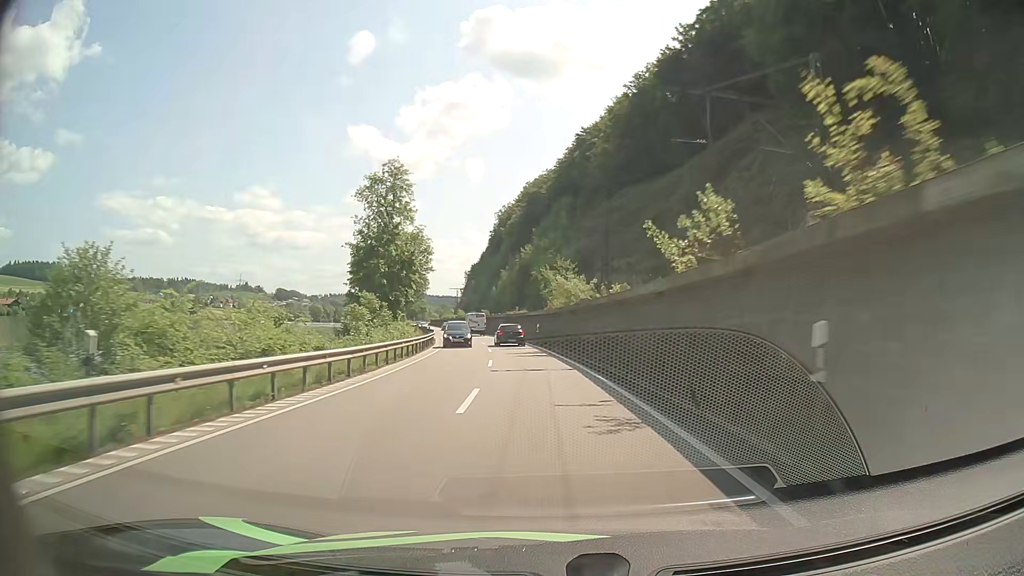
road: primary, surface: asphalt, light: Day
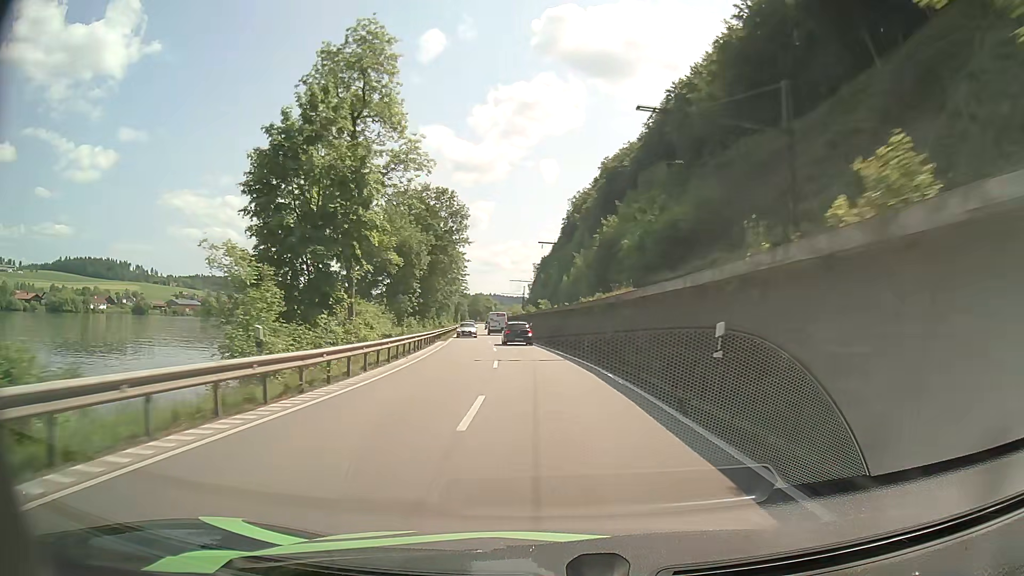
(-2.3, +37.7) m; -6°
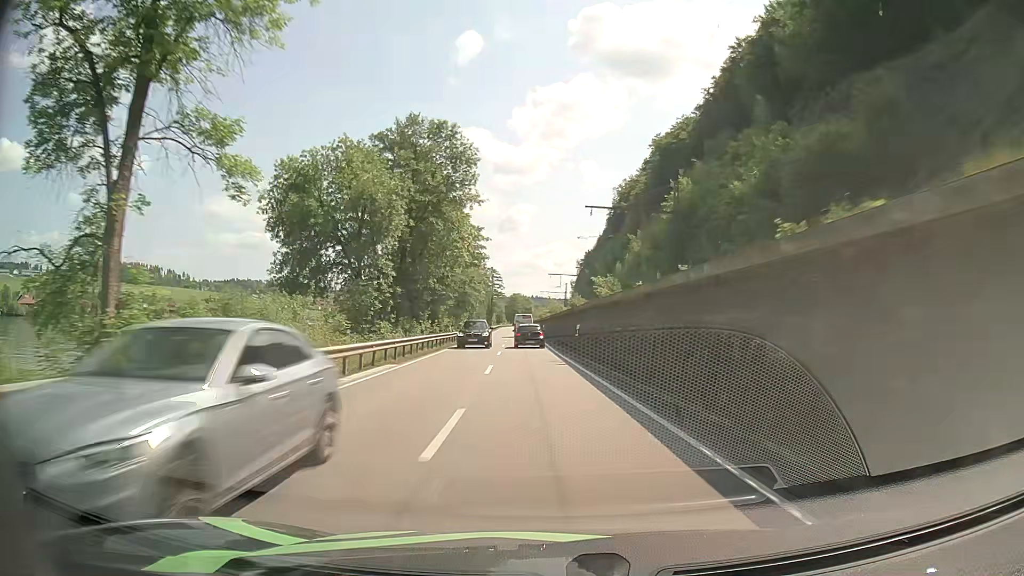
(-0.9, +25.9) m; -4°
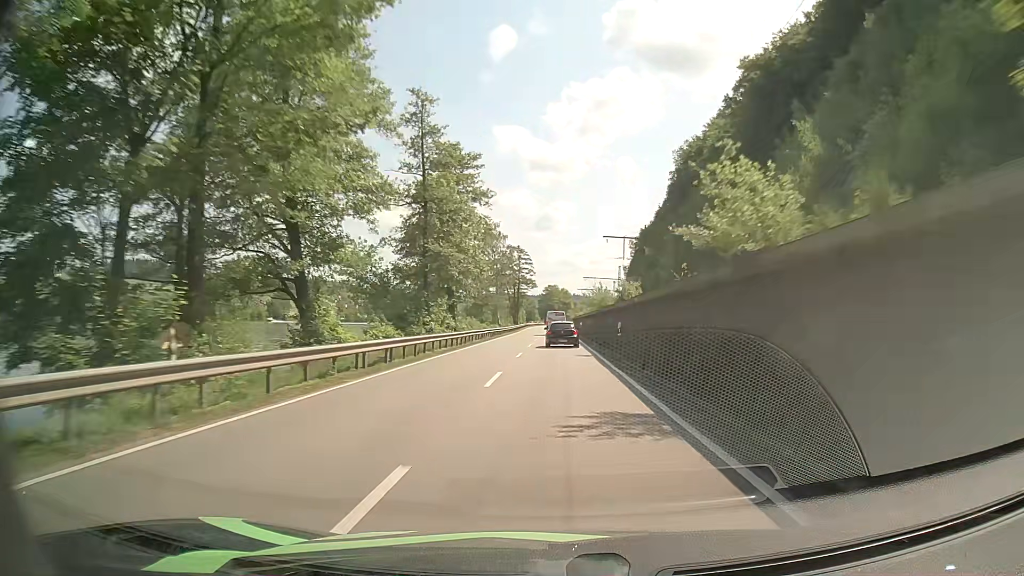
(-2.2, +52.3) m; -3°
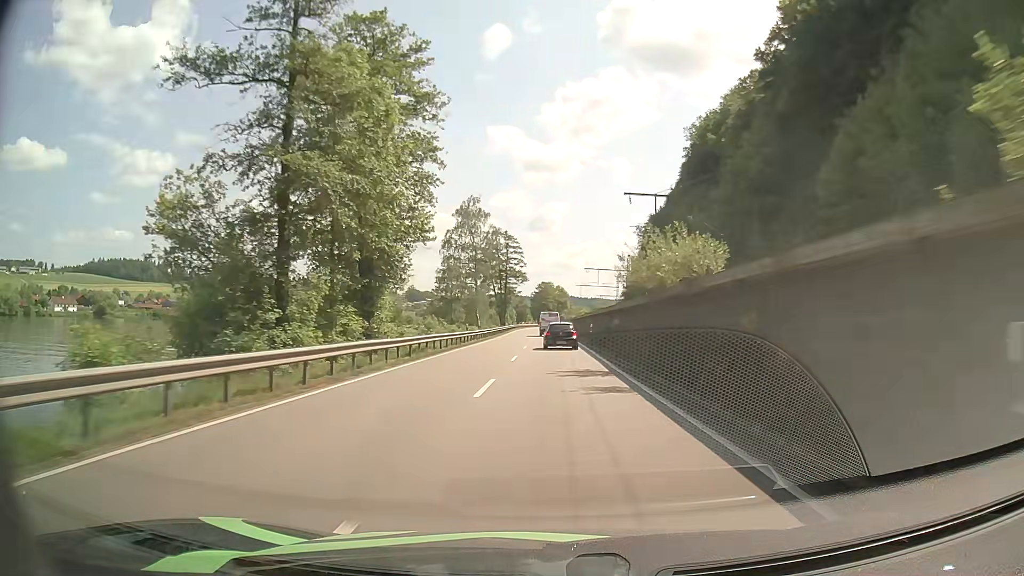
(0.0, +25.6) m; 0°
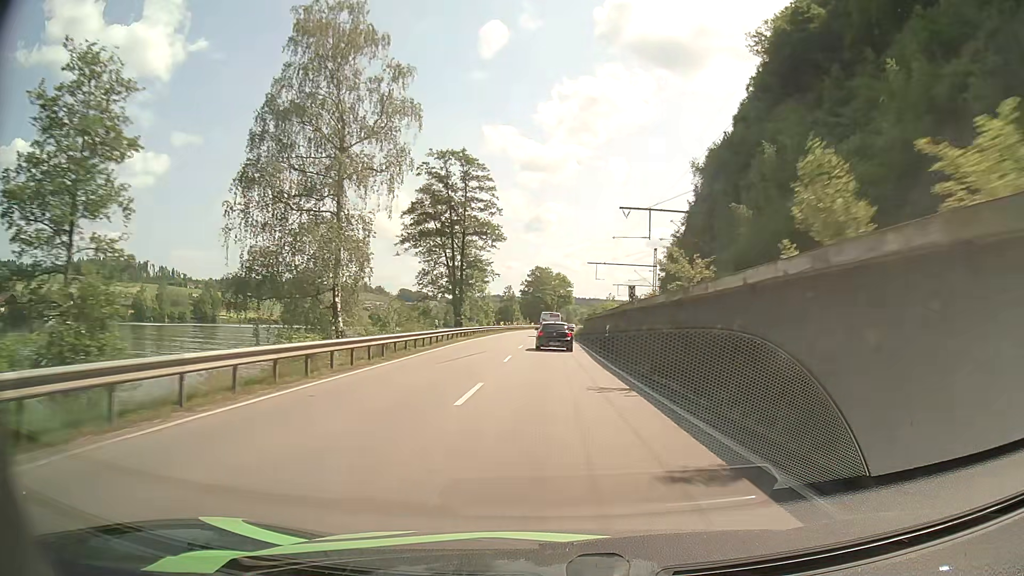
(+0.5, +61.0) m; +1°
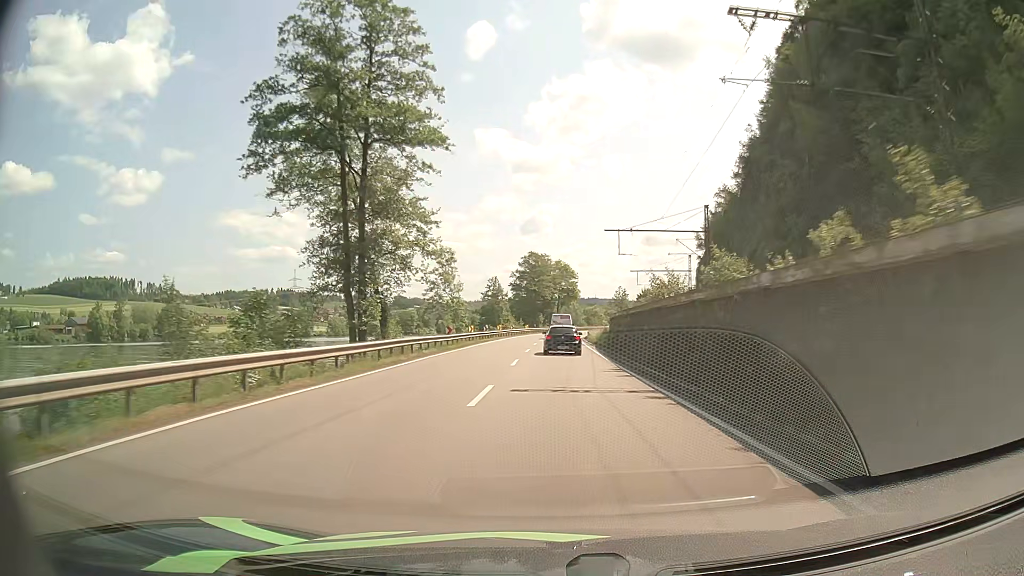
(-0.2, +35.6) m; 0°
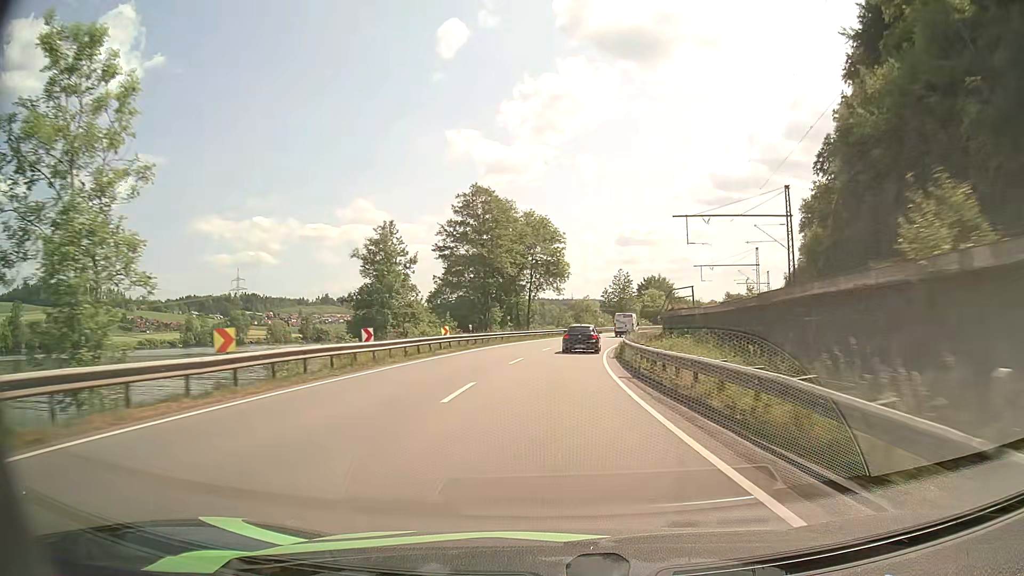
(+1.0, +58.8) m; +2°
(0, +10) (0, +20) (+1, +30) (+2, +40) (+3, +50) (+5, +60) (+7, +69) (+10, +79) (+12, +89) (+15, +98) m
